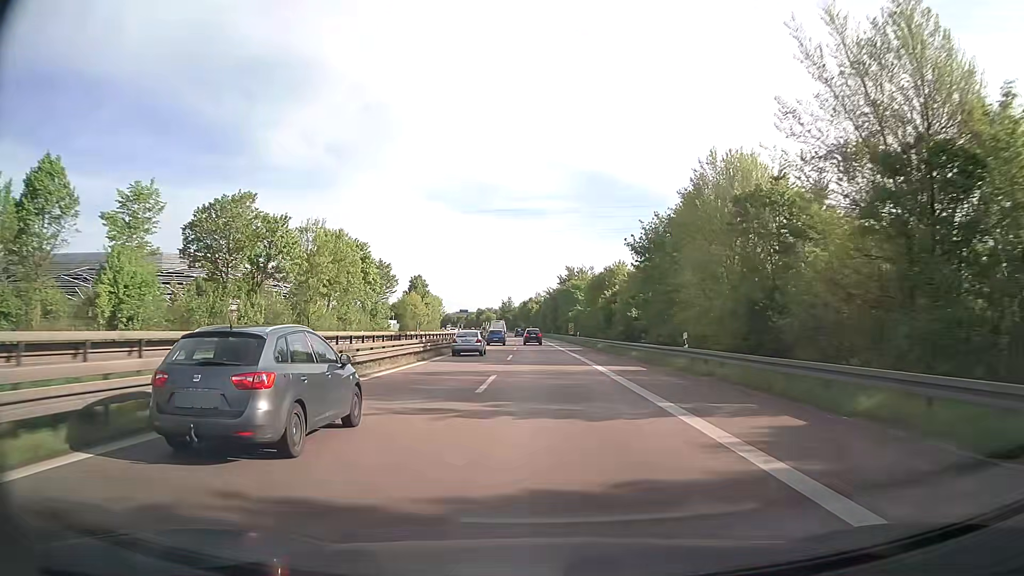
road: trunk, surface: asphalt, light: Day
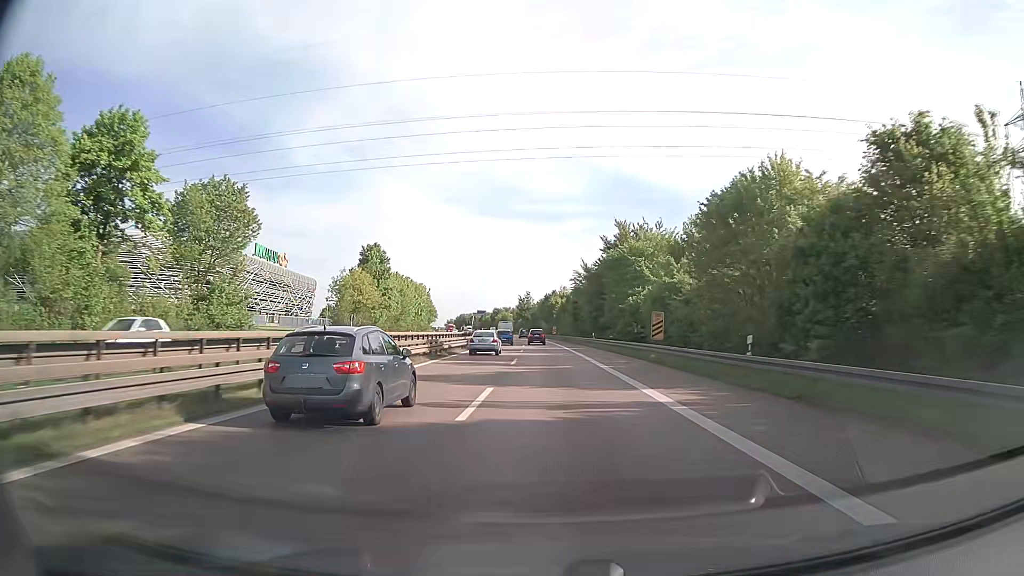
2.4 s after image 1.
(-1.0, +59.0) m; -2°
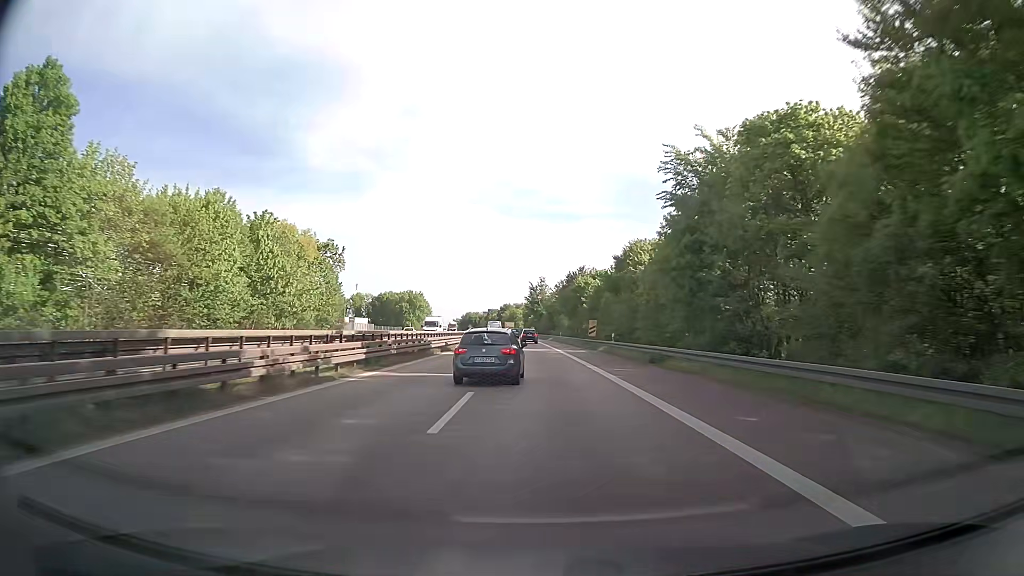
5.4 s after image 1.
(-0.7, +73.5) m; -2°
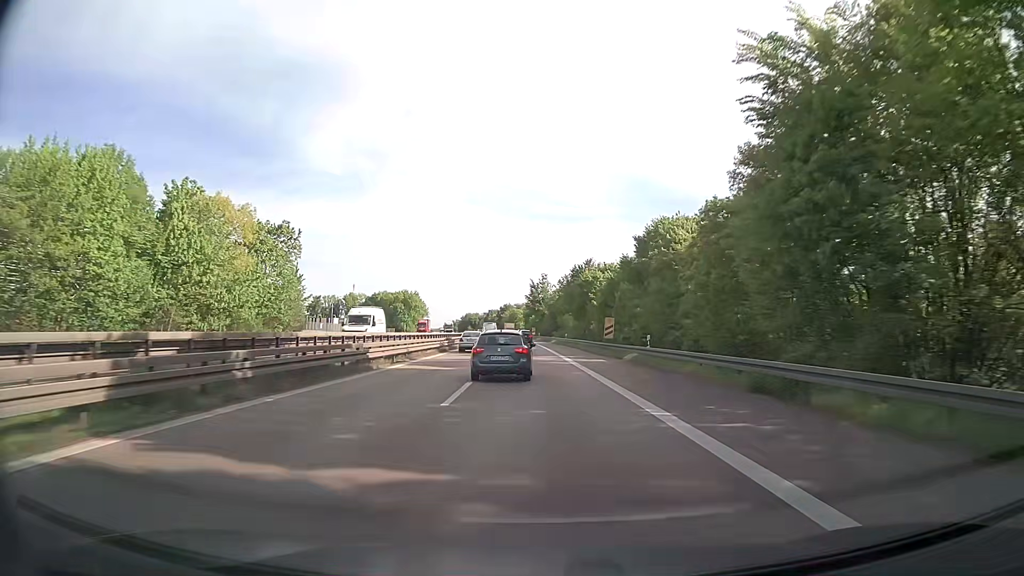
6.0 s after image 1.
(0.0, +14.5) m; 0°
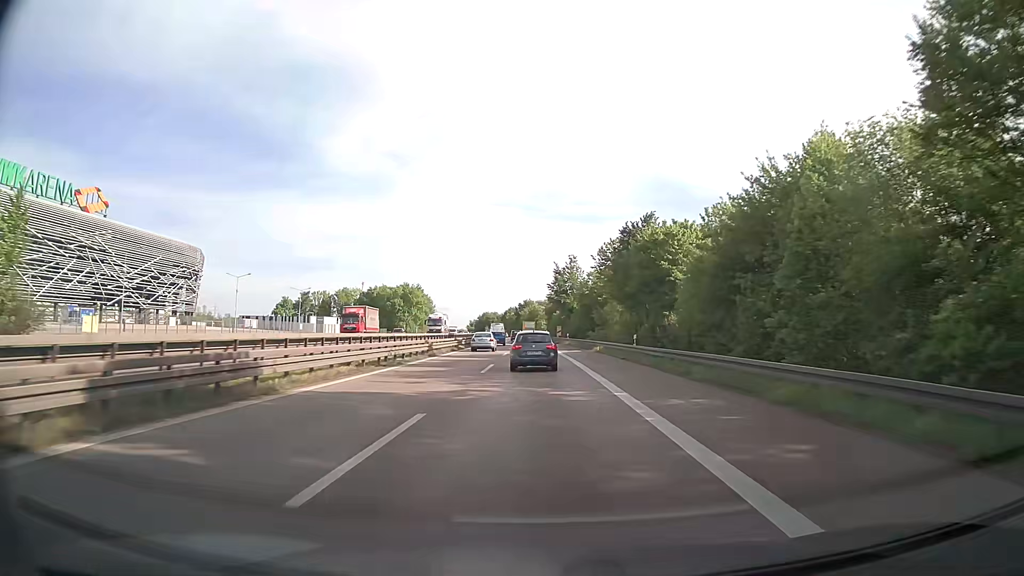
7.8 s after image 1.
(-0.8, +43.4) m; -2°
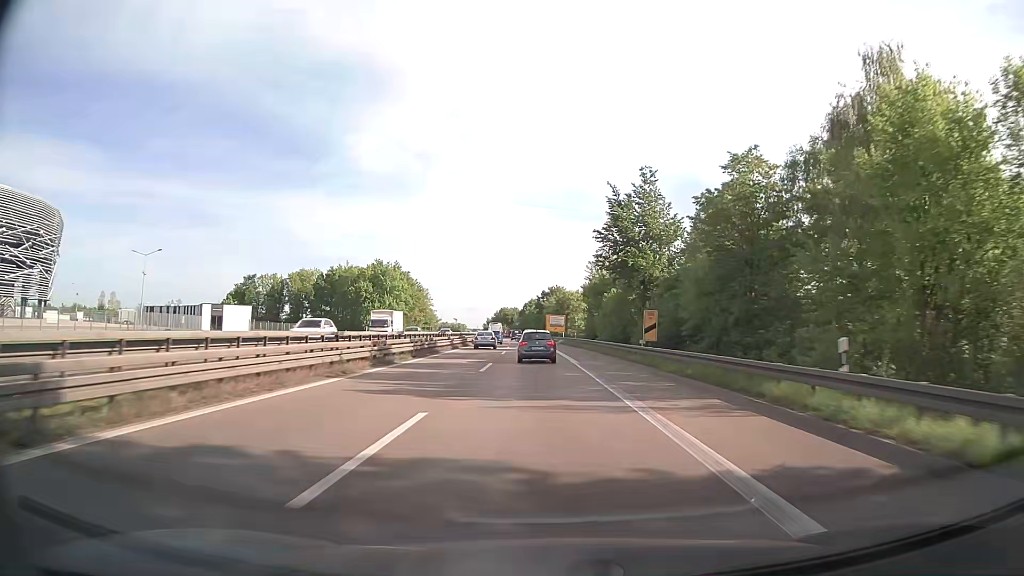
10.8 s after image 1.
(-1.3, +72.1) m; -2°
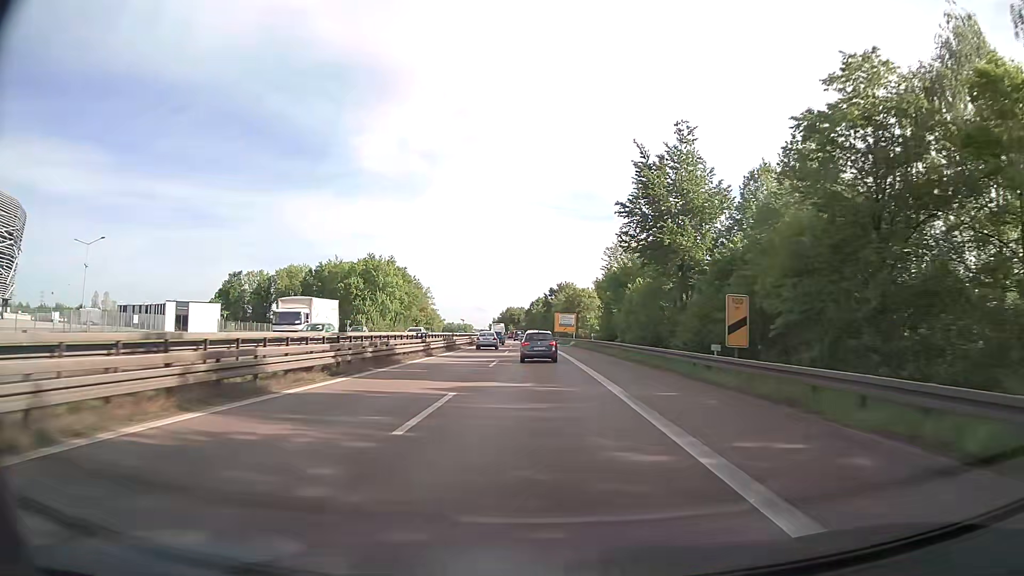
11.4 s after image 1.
(-0.1, +14.3) m; 0°
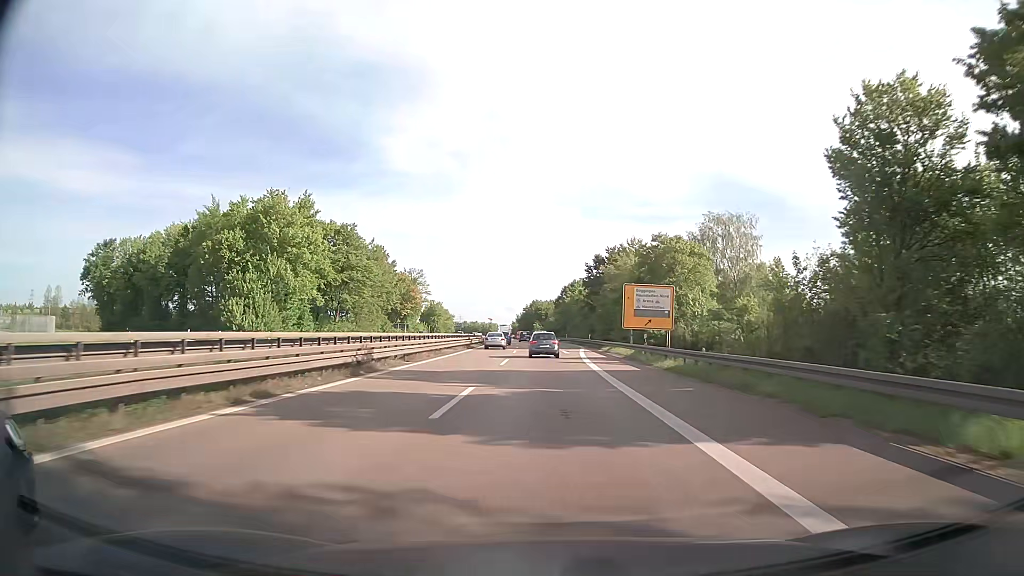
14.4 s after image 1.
(-1.6, +70.4) m; -3°
(0, +10) (0, +20) (0, +30) (-1, +40) (-1, +50) (-1, +60) (-1, +70) (-2, +80) (-2, +90) (-2, +100) m
